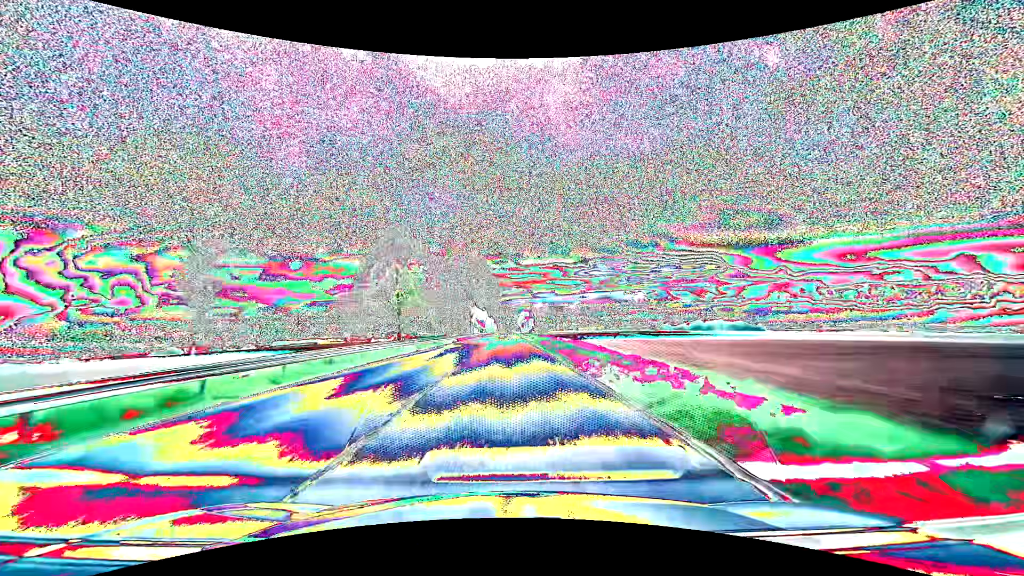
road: primary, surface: asphalt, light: Day
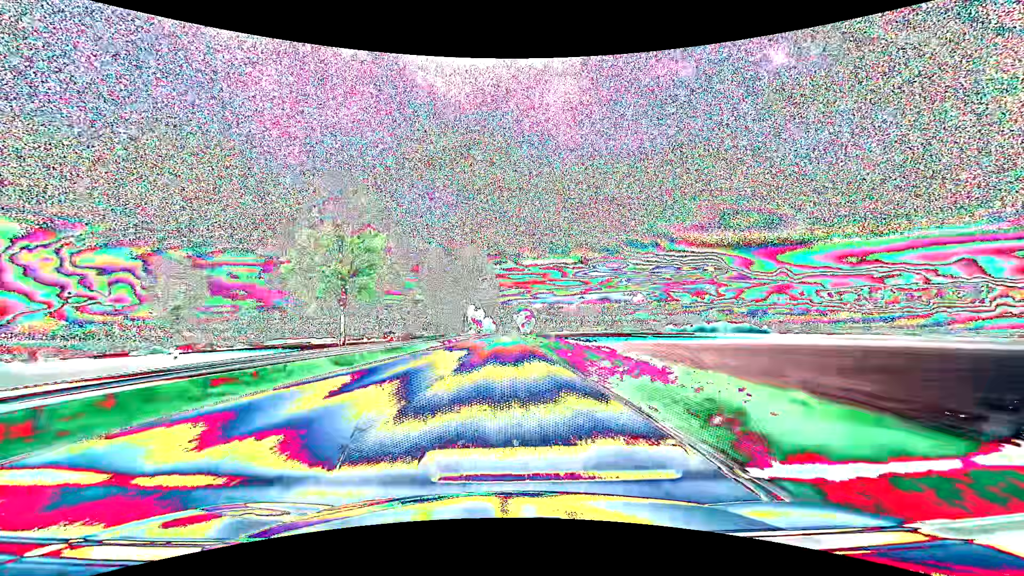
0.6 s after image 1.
(0.0, +15.8) m; 0°
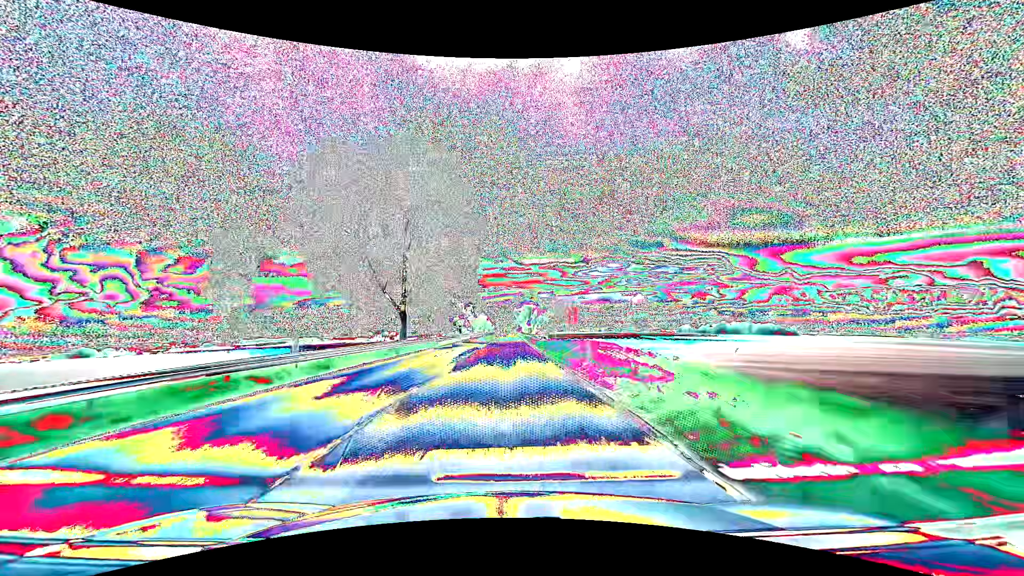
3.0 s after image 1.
(+0.2, +63.1) m; 0°
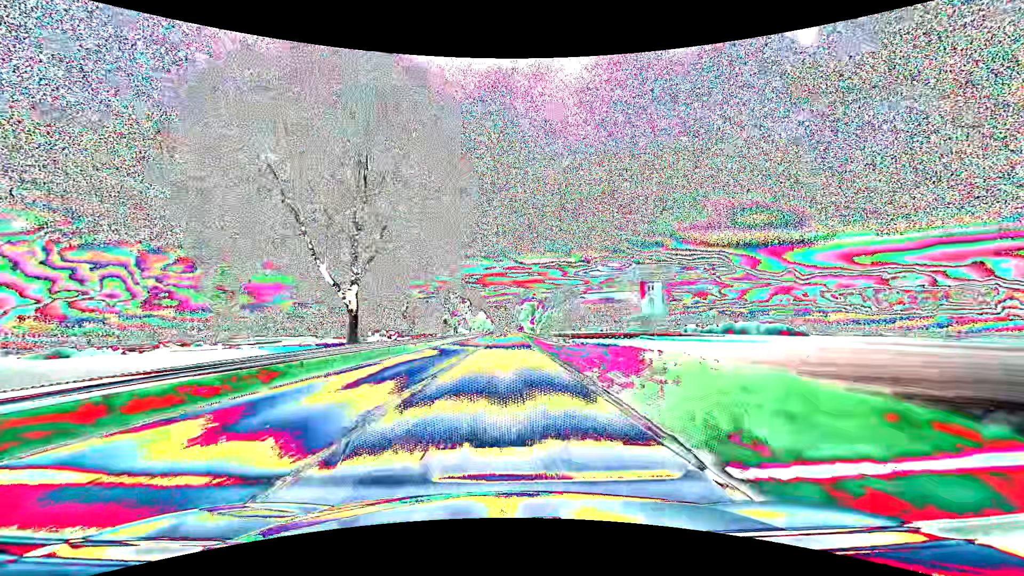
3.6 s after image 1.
(0.0, +15.8) m; 0°
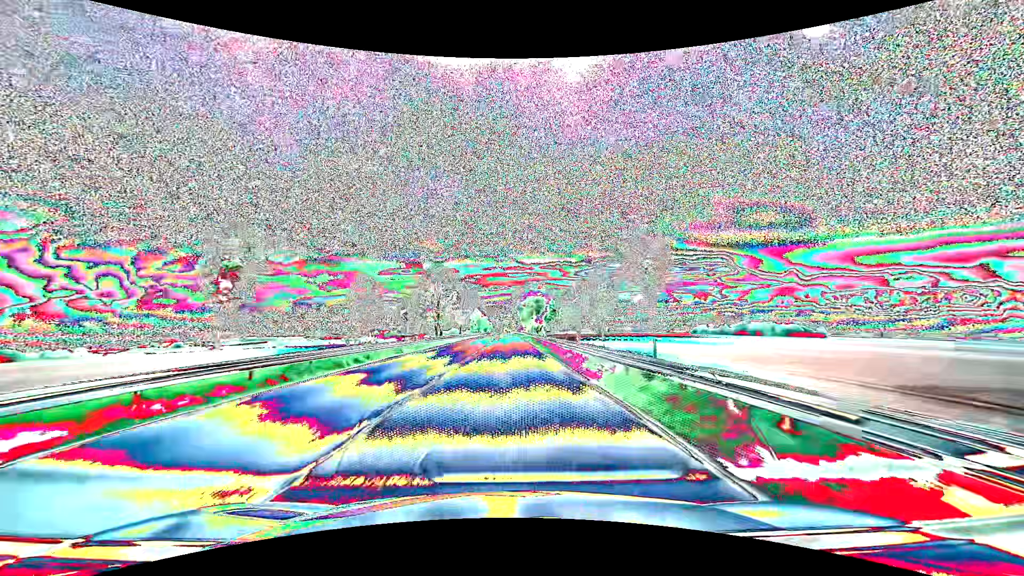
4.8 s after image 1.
(0.0, +31.6) m; 0°
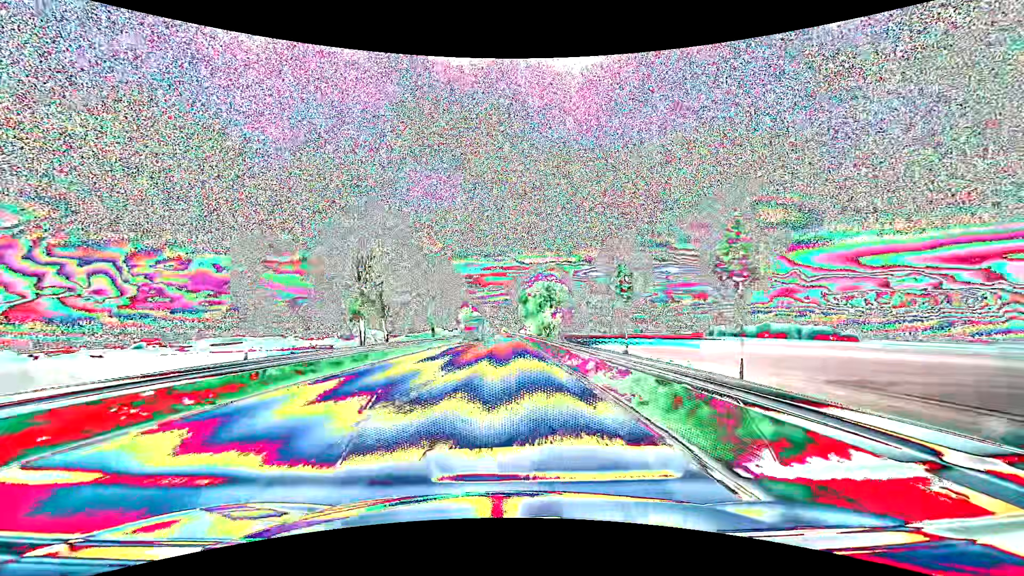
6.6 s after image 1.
(0.0, +47.4) m; 0°
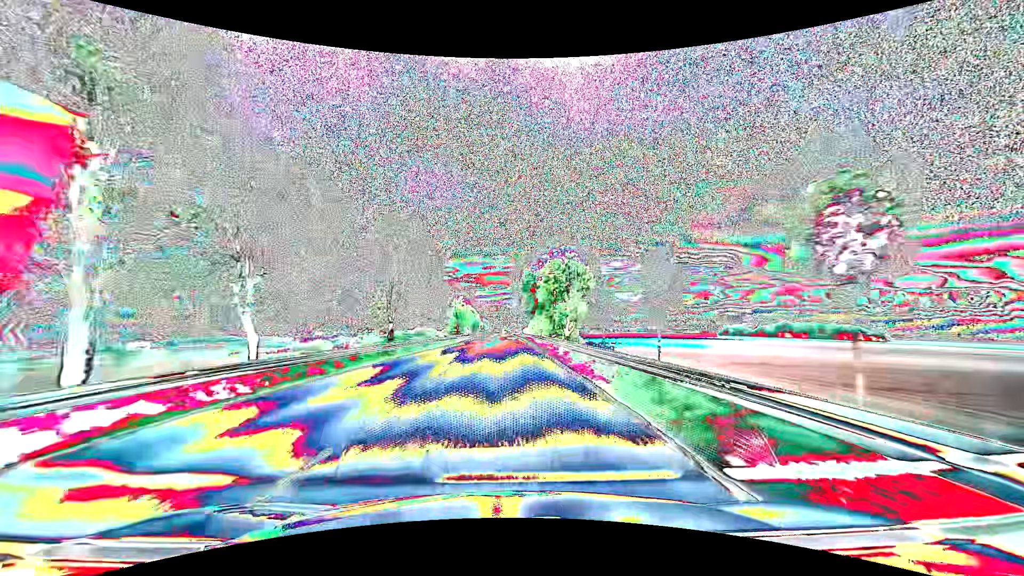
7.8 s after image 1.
(0.0, +31.6) m; 0°
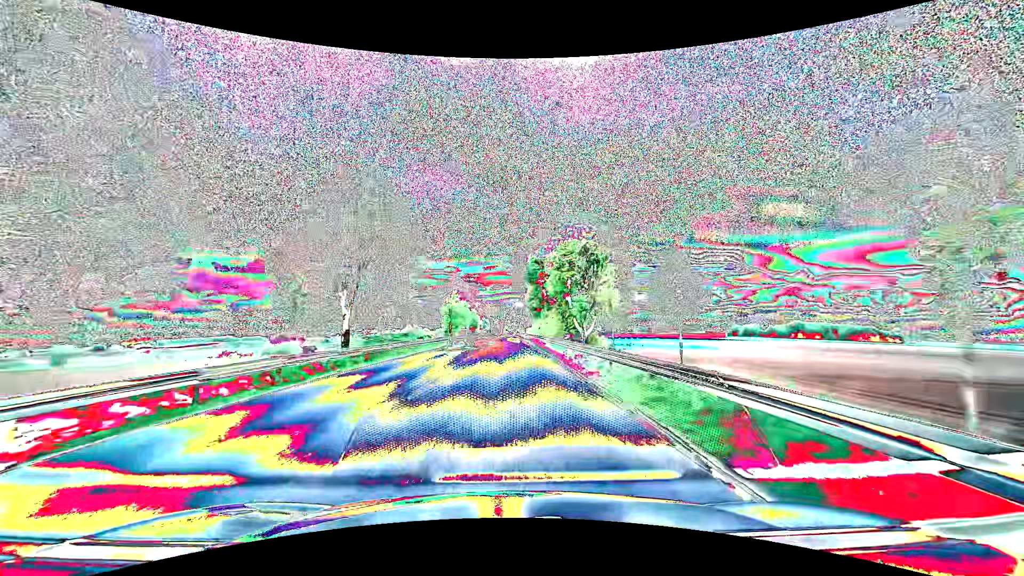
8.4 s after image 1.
(0.0, +15.8) m; 0°
(0, +10) (0, +20) (0, +30) (0, +40) (0, +50) (0, +60) (0, +70) (0, +80) (-1, +90) (-1, +100) m
